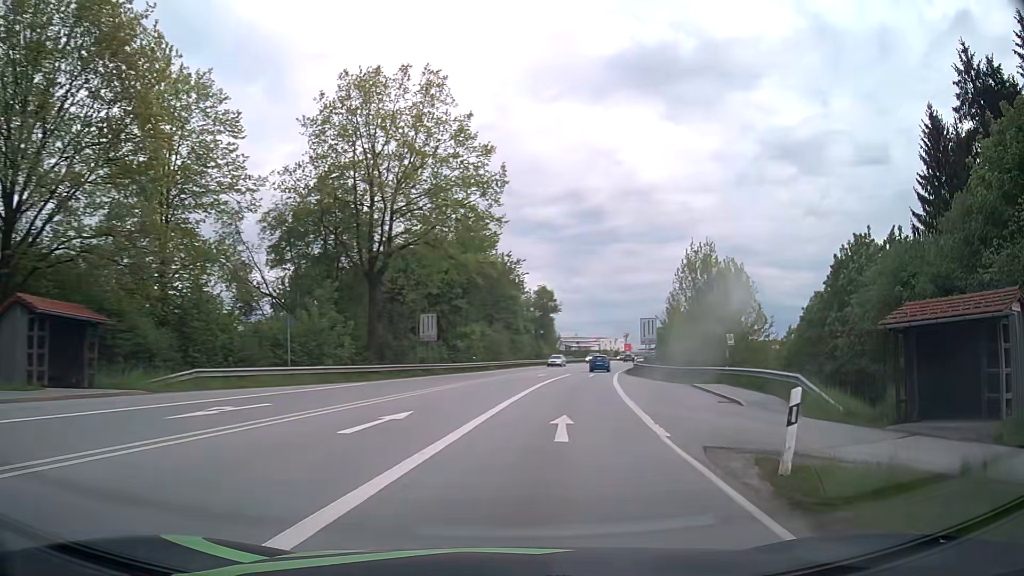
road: primary_link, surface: asphalt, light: Day
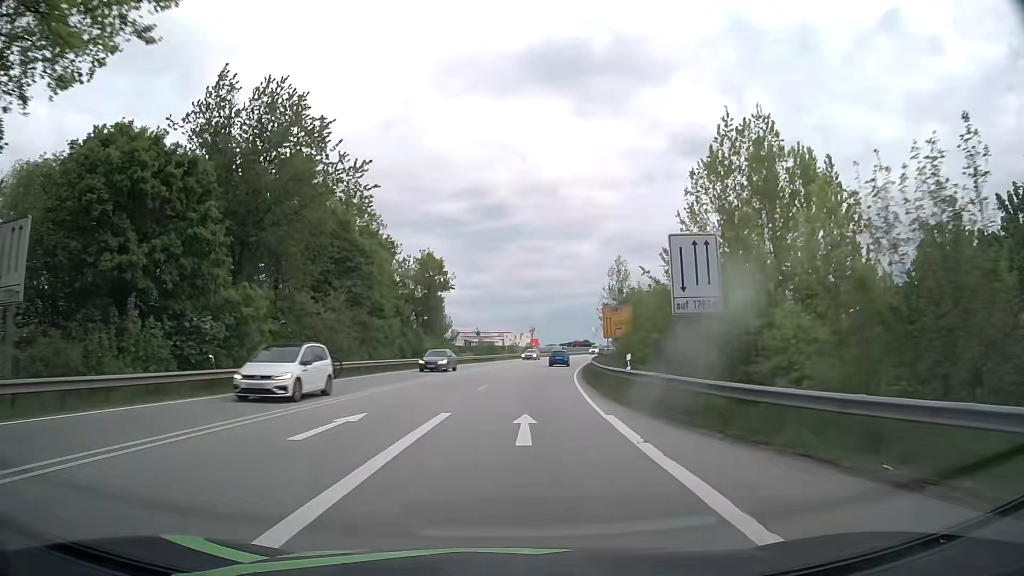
(+3.8, +36.4) m; +8°
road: primary
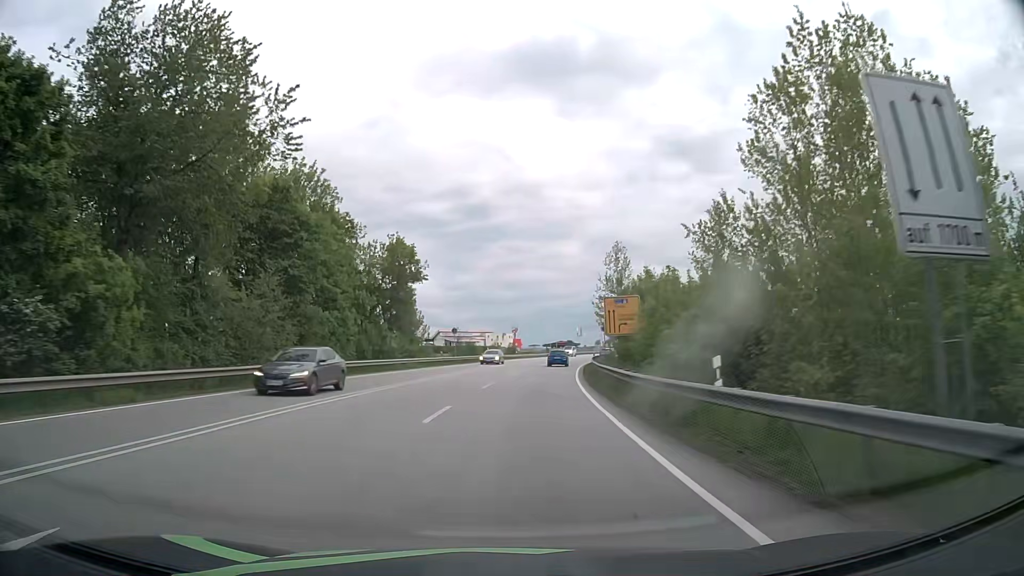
(+0.2, +11.0) m; +2°
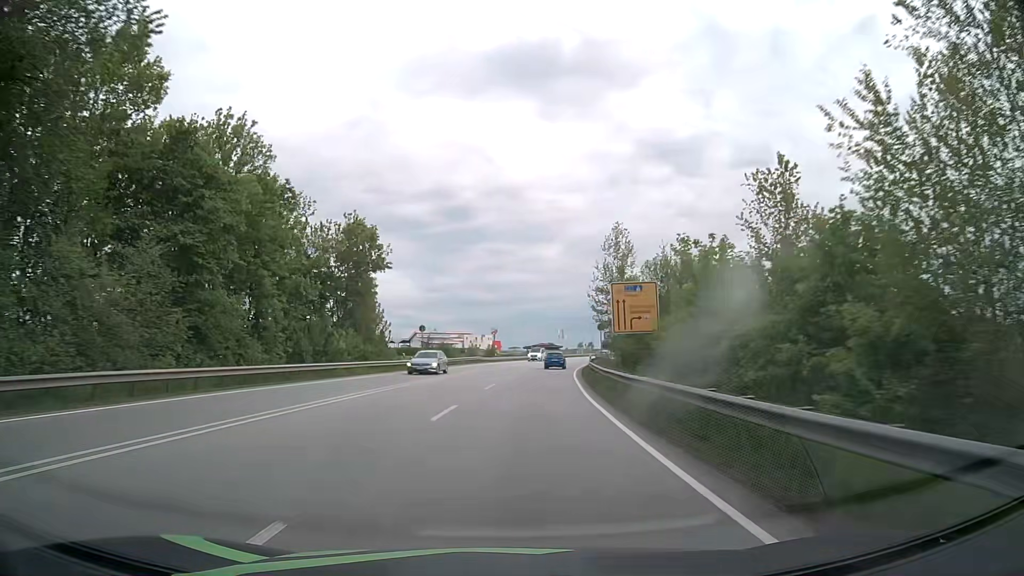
(+0.1, +11.6) m; +2°
